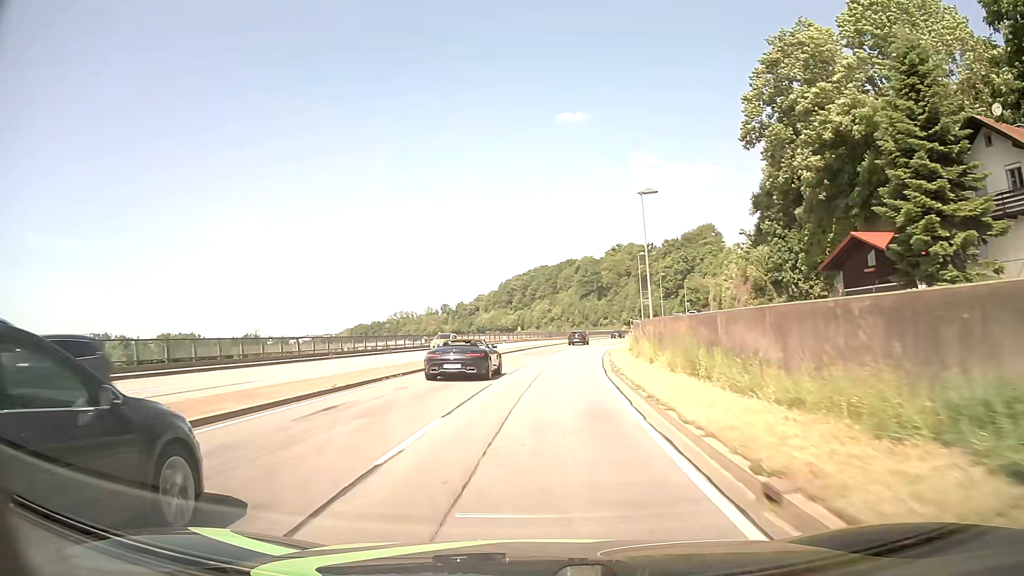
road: primary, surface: asphalt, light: Day
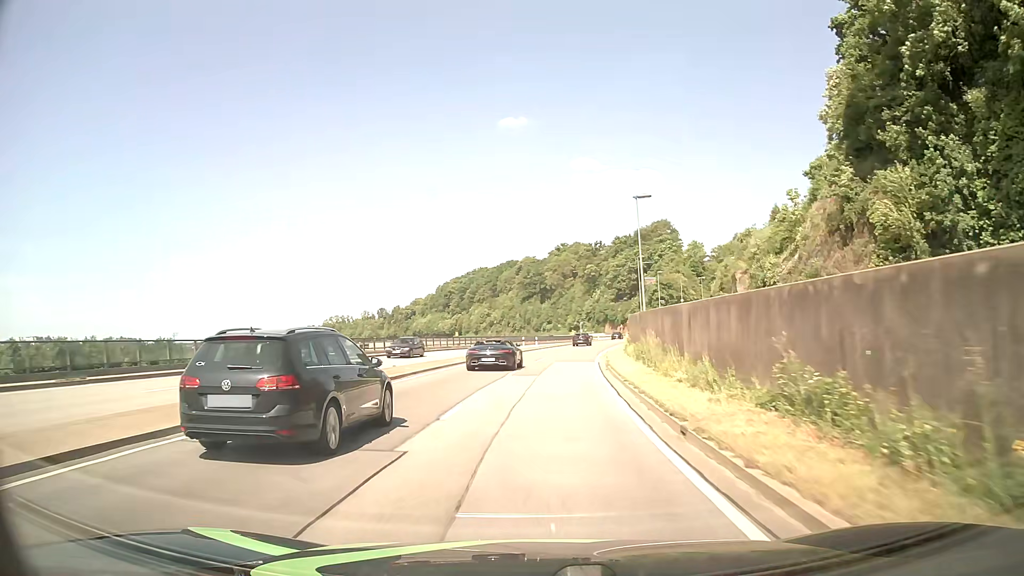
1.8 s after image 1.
(+1.3, +32.2) m; +5°
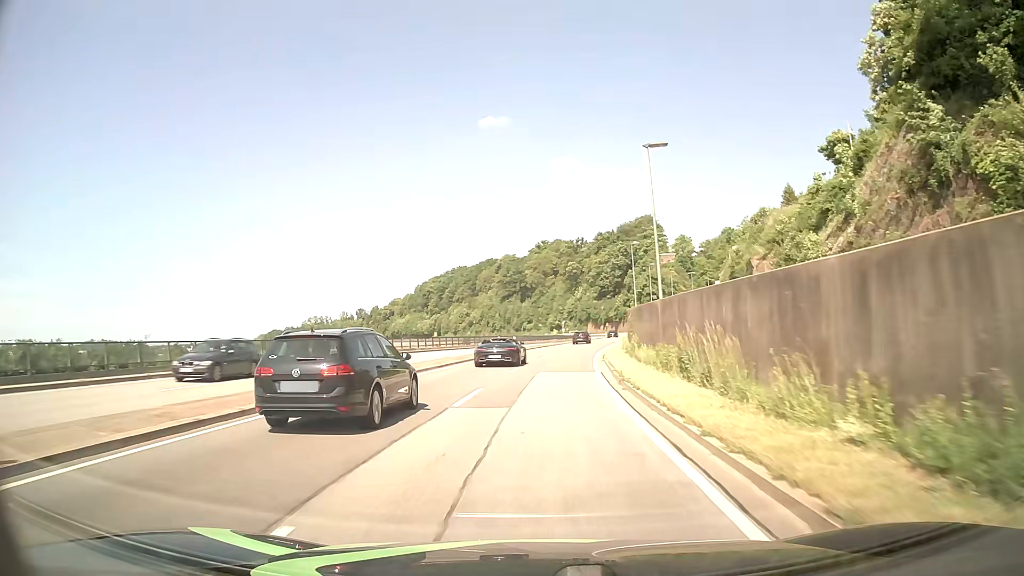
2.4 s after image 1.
(+0.2, +10.8) m; +1°
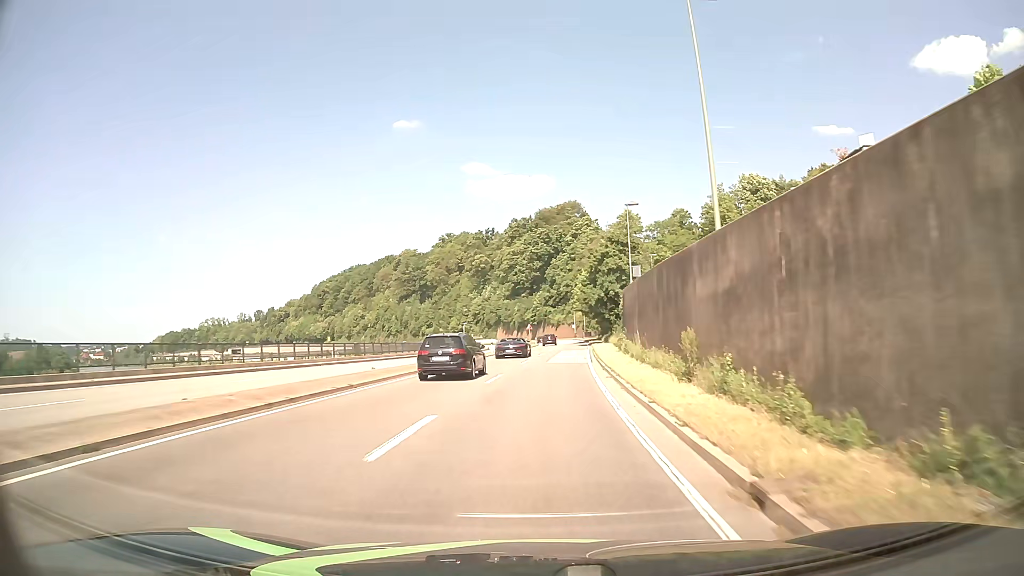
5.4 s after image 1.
(+3.9, +53.7) m; +8°
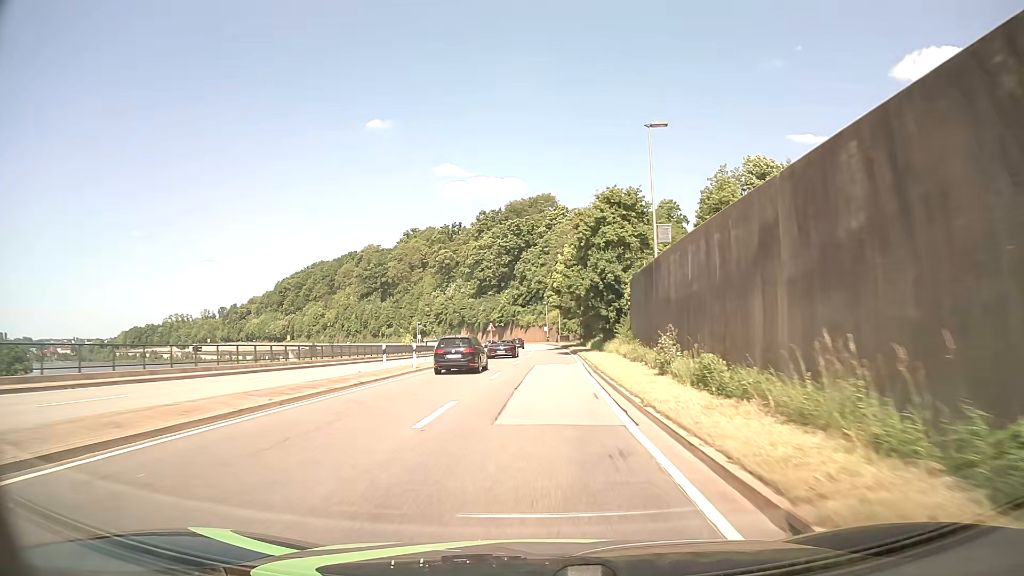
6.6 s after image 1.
(+0.5, +21.5) m; +3°
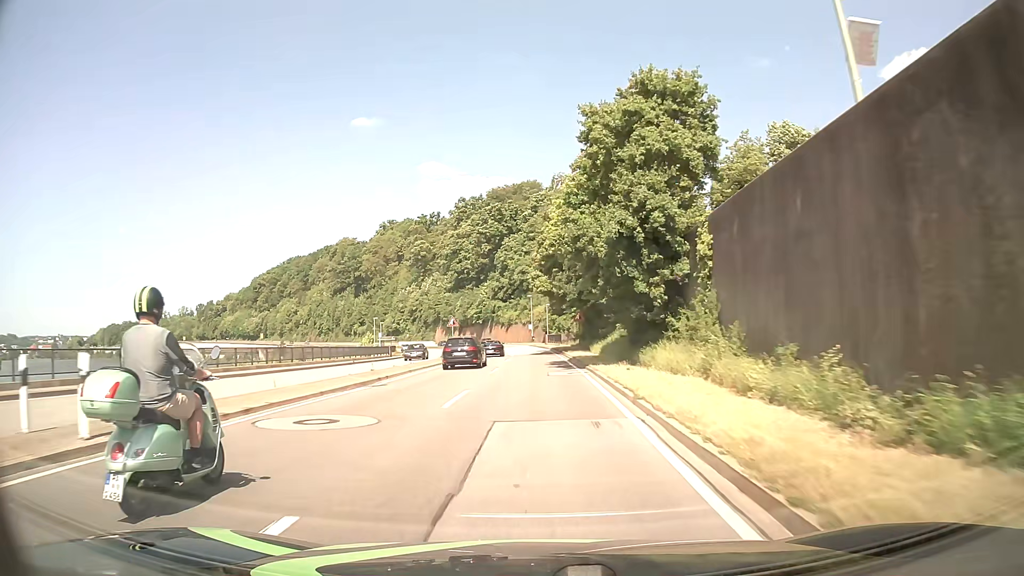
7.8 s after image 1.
(+0.3, +21.5) m; +1°
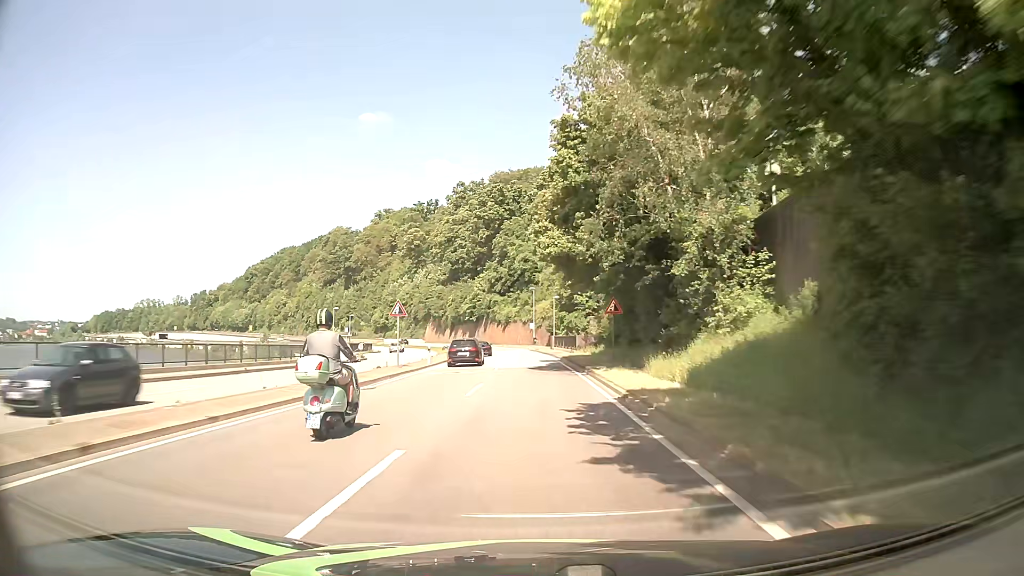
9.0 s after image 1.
(-0.1, +21.5) m; 0°
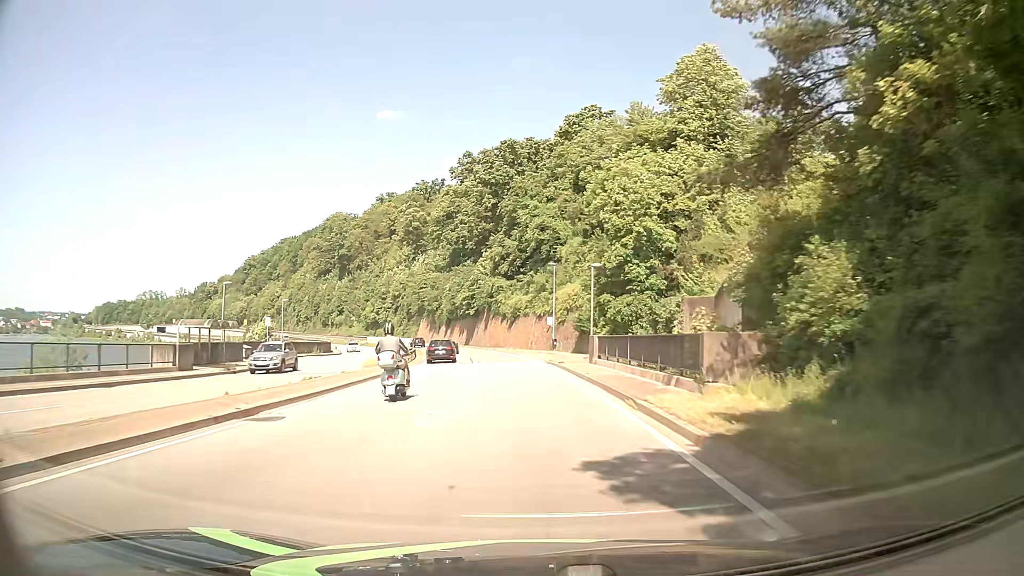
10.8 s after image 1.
(-0.3, +32.2) m; -2°
(0, +10) (0, +20) (-1, +30) (-2, +40) (-3, +50) (-4, +60) (-6, +70) (-8, +79) (-11, +89) (-13, +99) m
